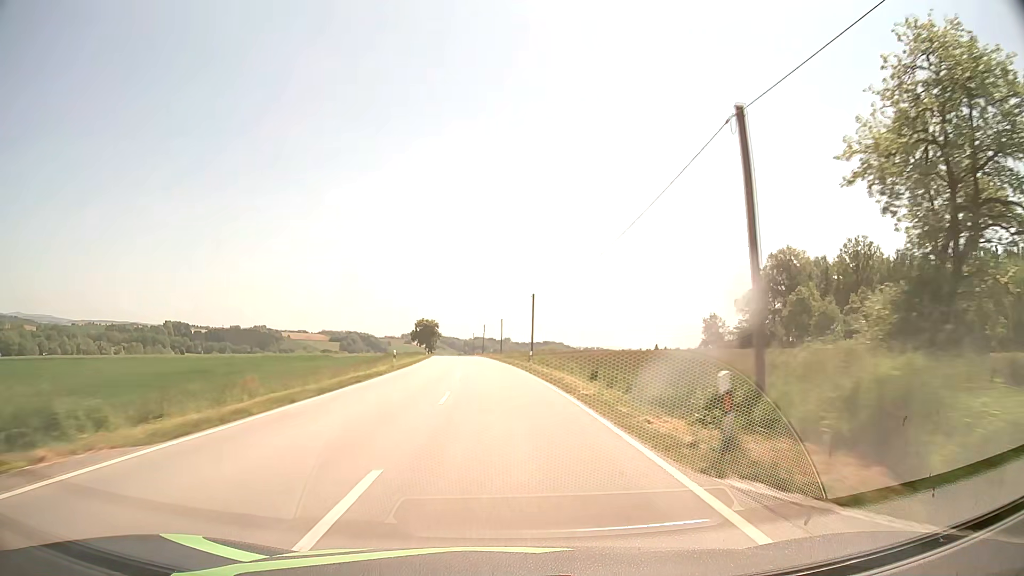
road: secondary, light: Day
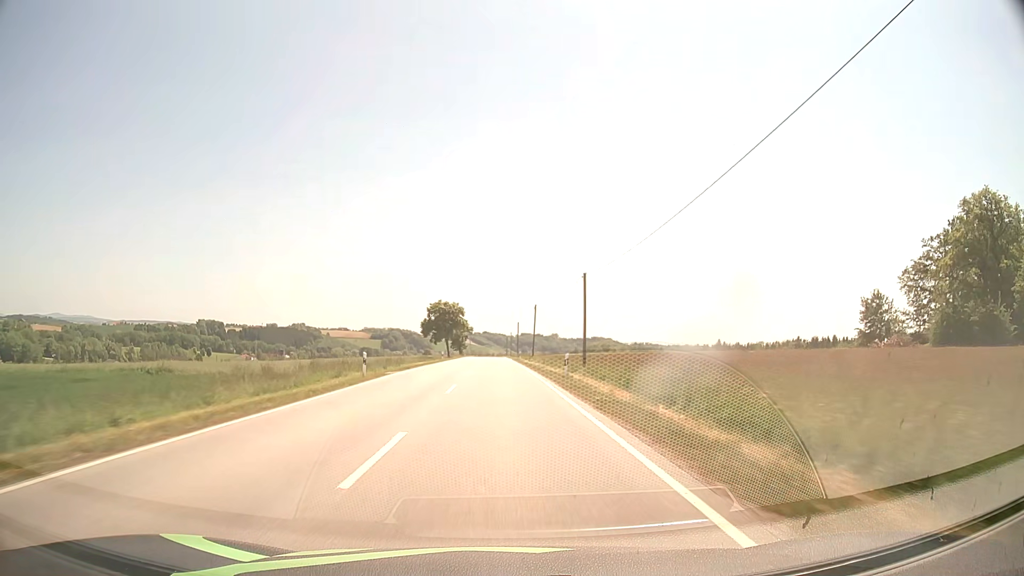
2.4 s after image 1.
(-2.3, +56.9) m; -4°
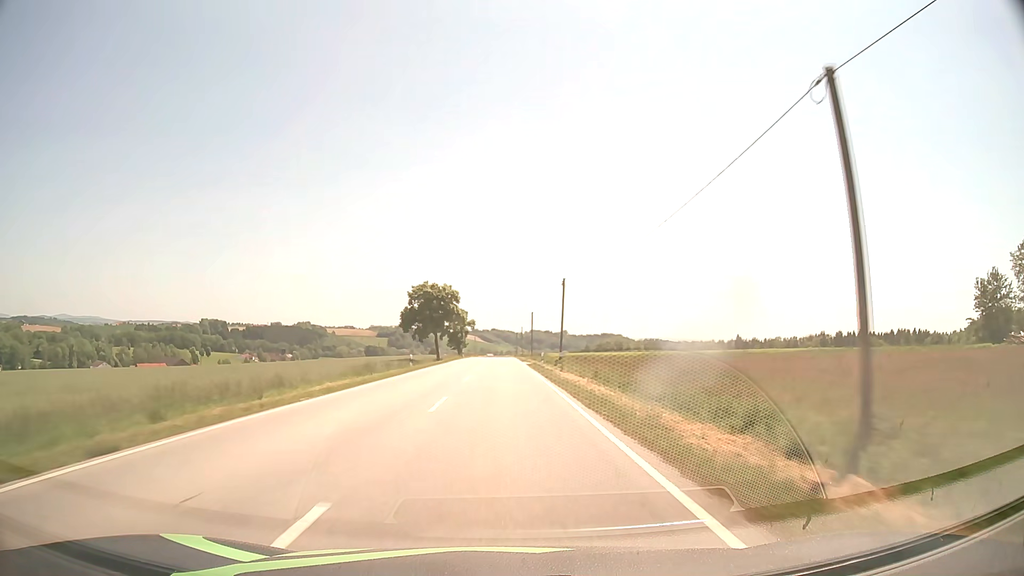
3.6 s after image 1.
(-0.2, +28.6) m; -1°
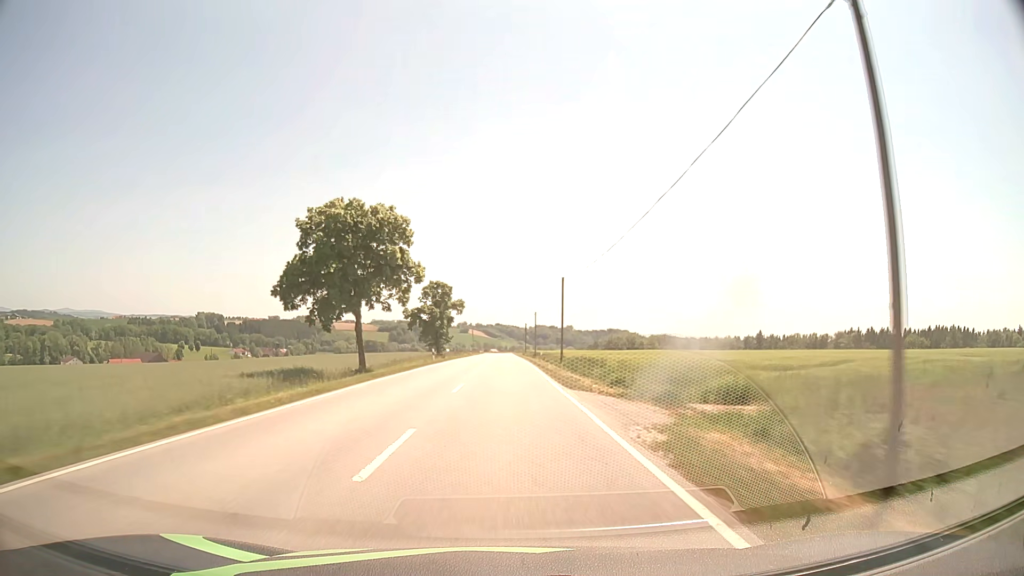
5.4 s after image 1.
(-0.2, +42.9) m; 0°
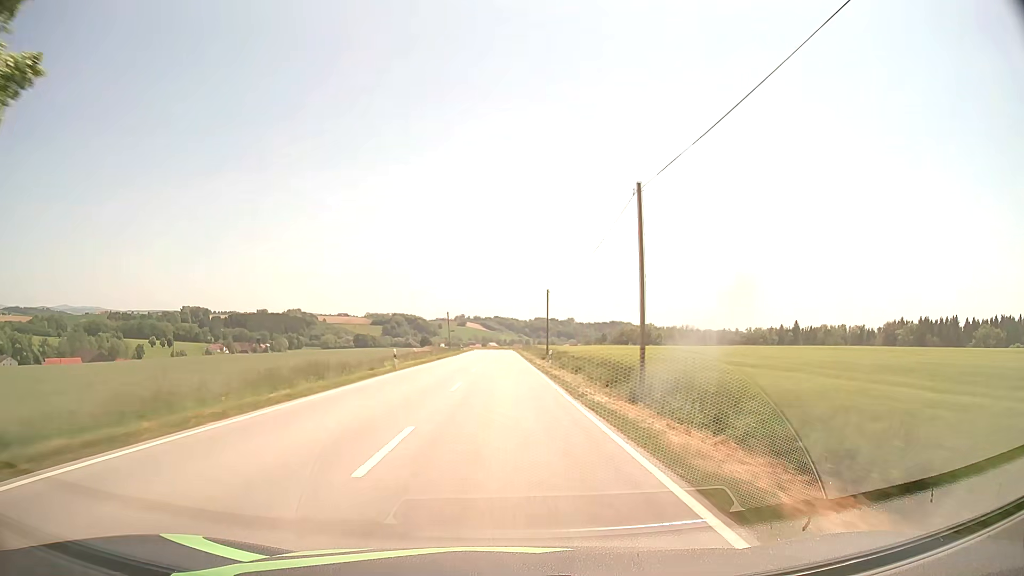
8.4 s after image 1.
(+0.1, +71.5) m; 0°
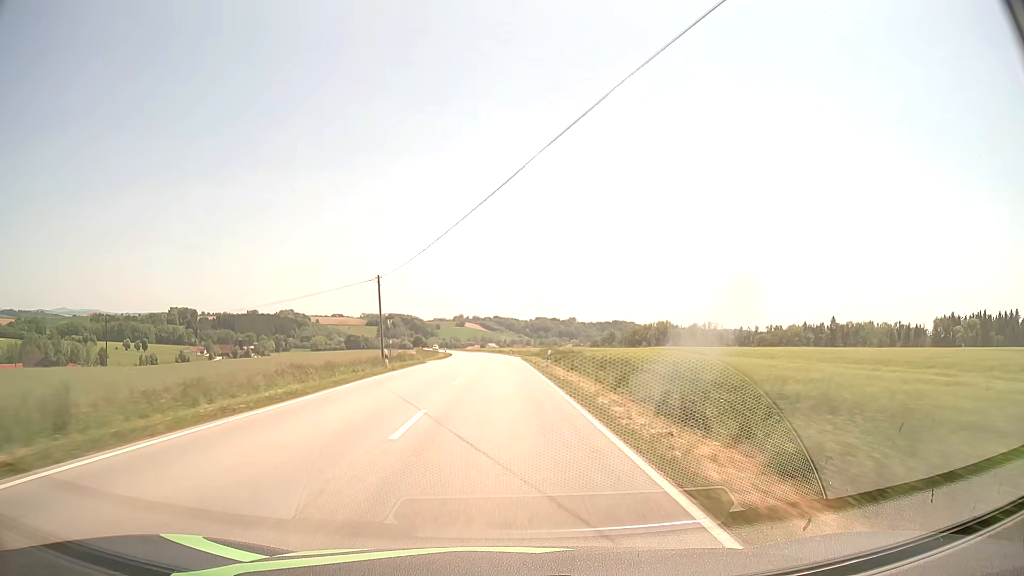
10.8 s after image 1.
(-0.1, +57.2) m; 0°
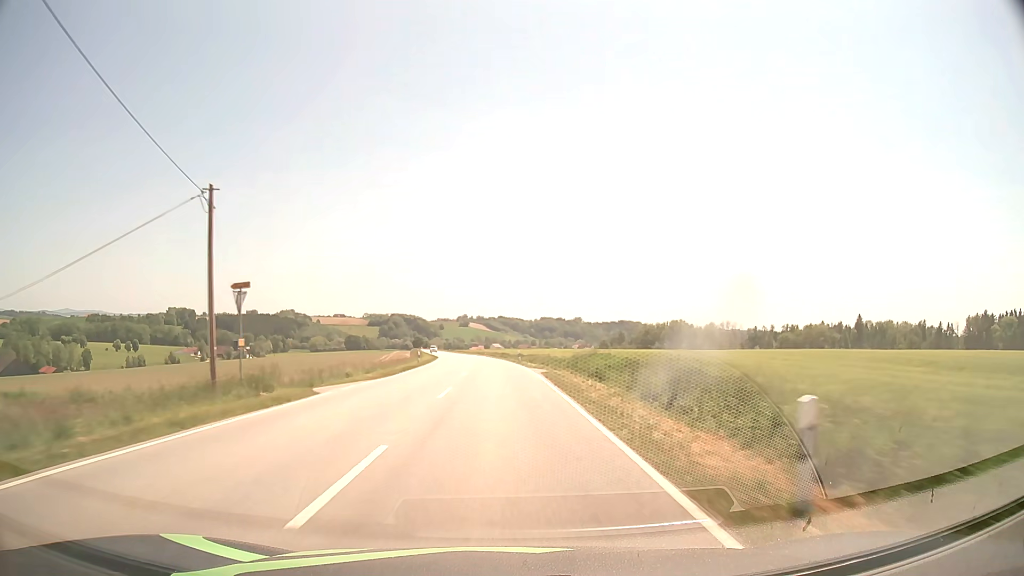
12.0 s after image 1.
(-0.1, +28.5) m; 0°
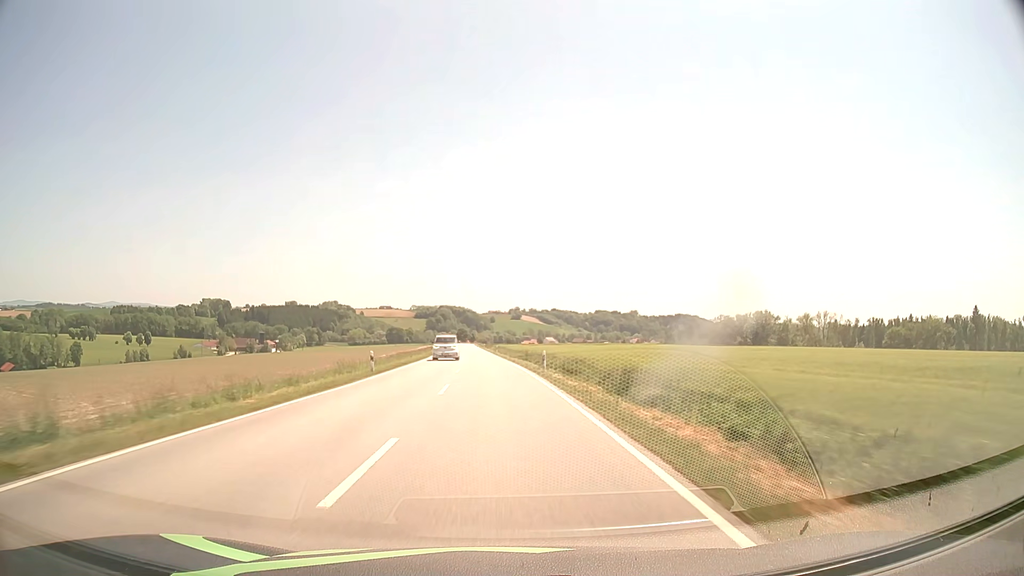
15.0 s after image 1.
(-2.3, +71.1) m; -4°
(0, +10) (0, +20) (-1, +30) (-1, +40) (-2, +50) (-2, +60) (-3, +70) (-4, +80) (-4, +90) (-5, +100) m
